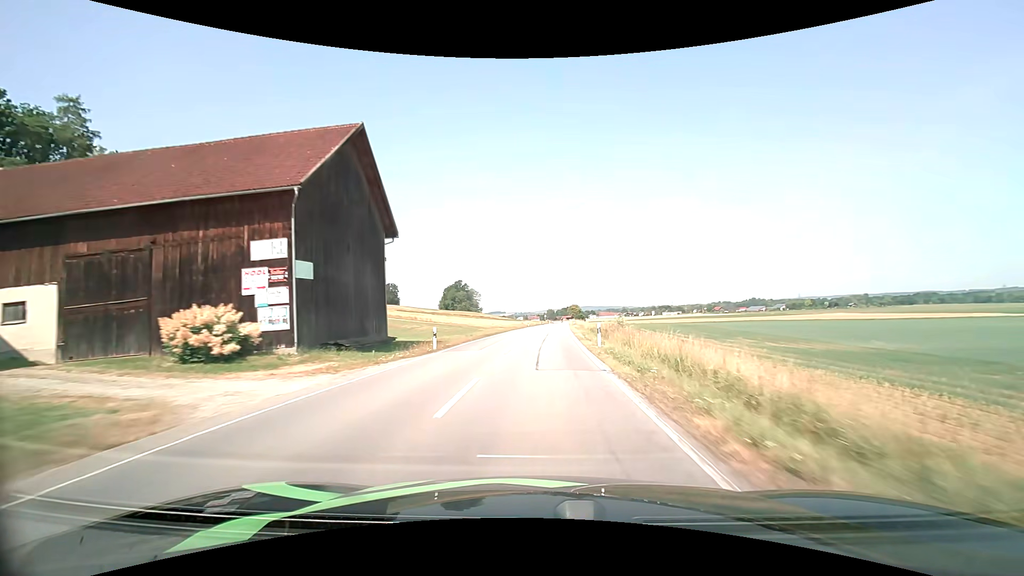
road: secondary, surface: asphalt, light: Day
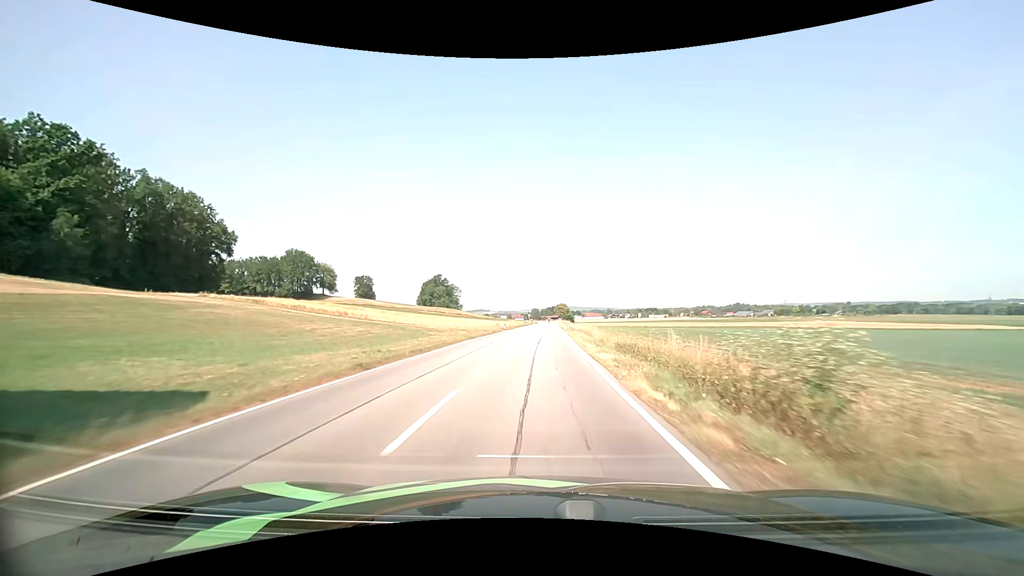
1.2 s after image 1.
(+0.5, +24.5) m; +2°
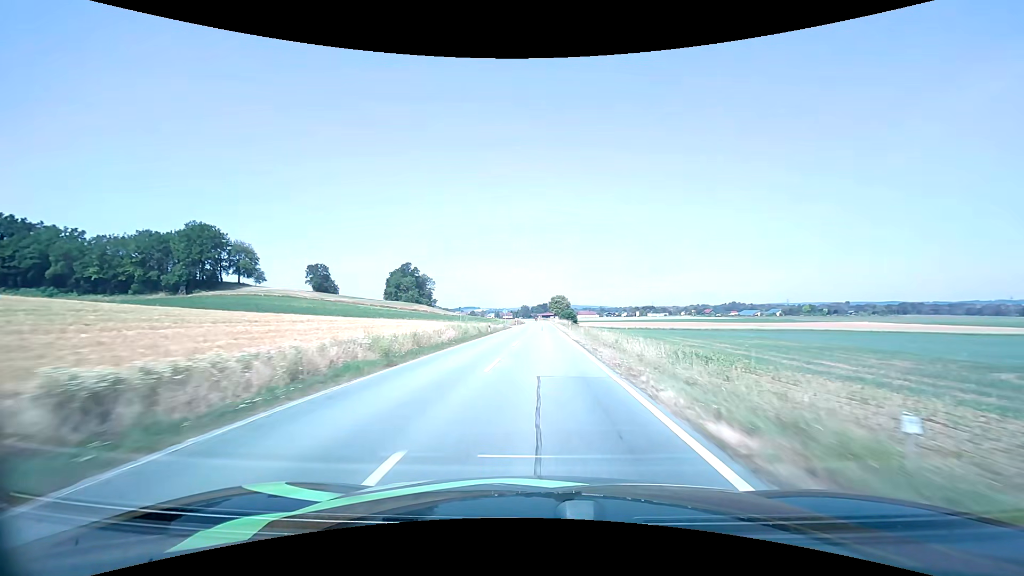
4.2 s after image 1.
(+1.1, +61.8) m; +1°
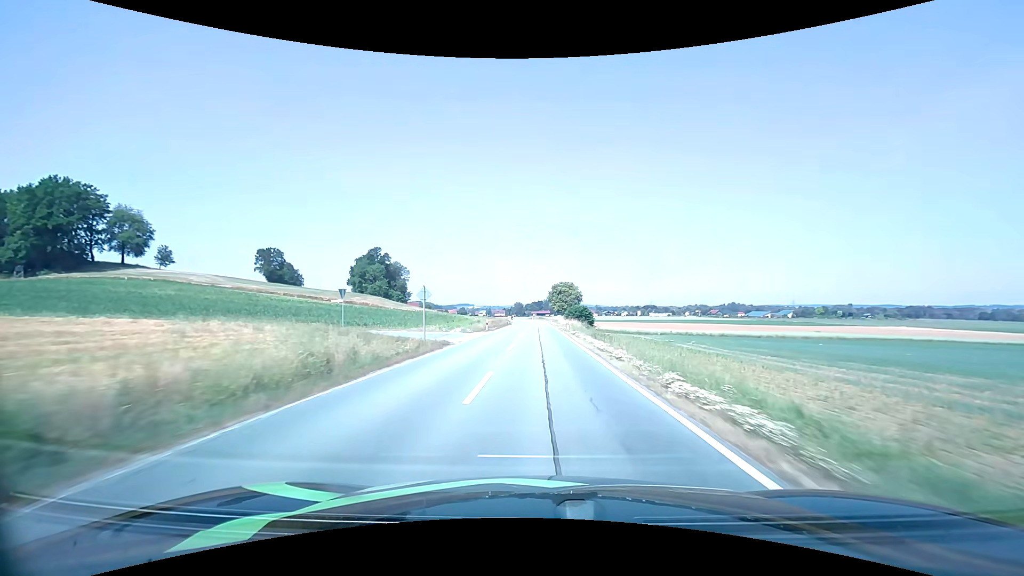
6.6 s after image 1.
(+0.1, +50.2) m; +1°
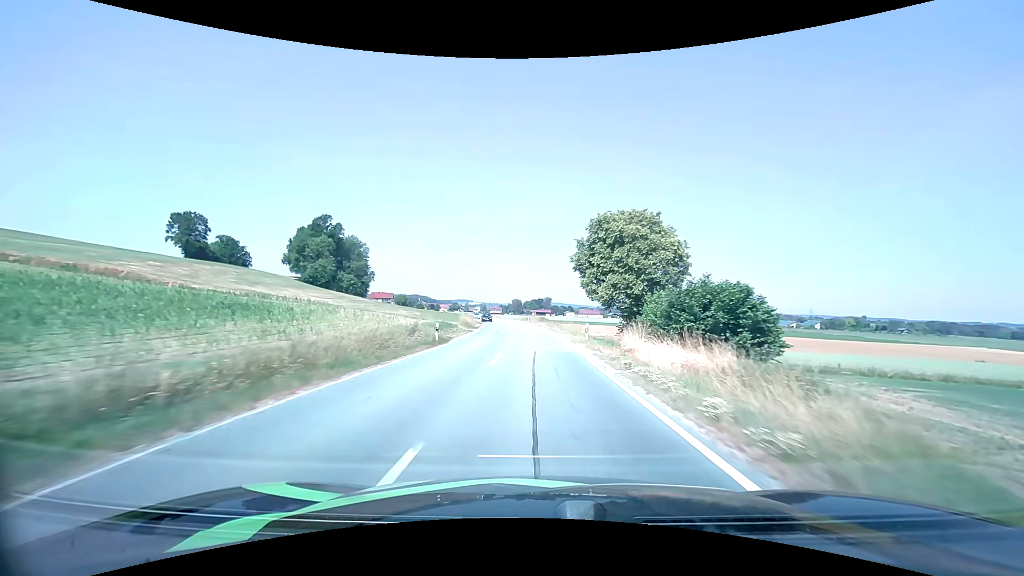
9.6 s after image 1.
(-0.3, +63.5) m; 0°
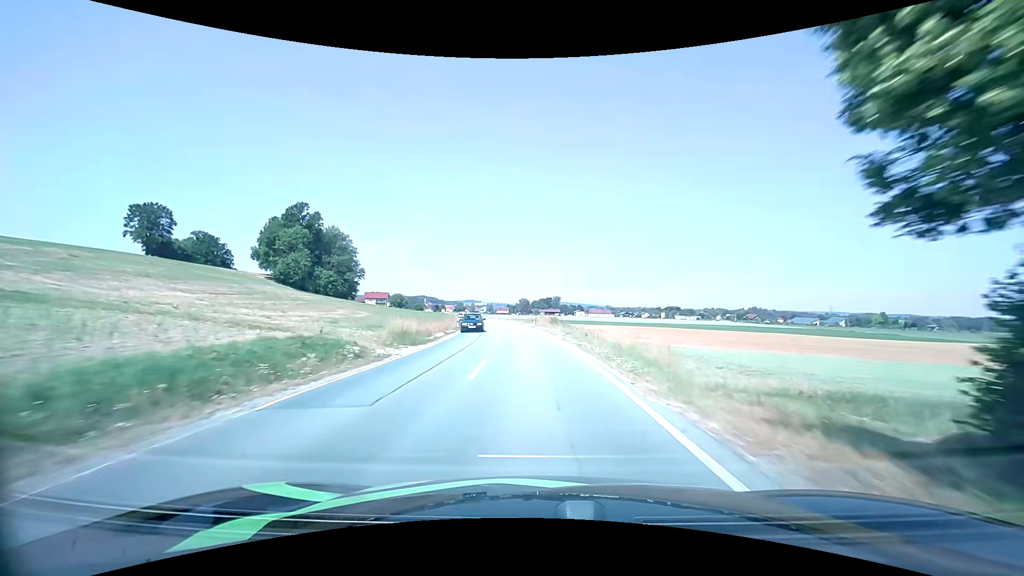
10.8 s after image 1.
(-0.1, +25.0) m; -1°
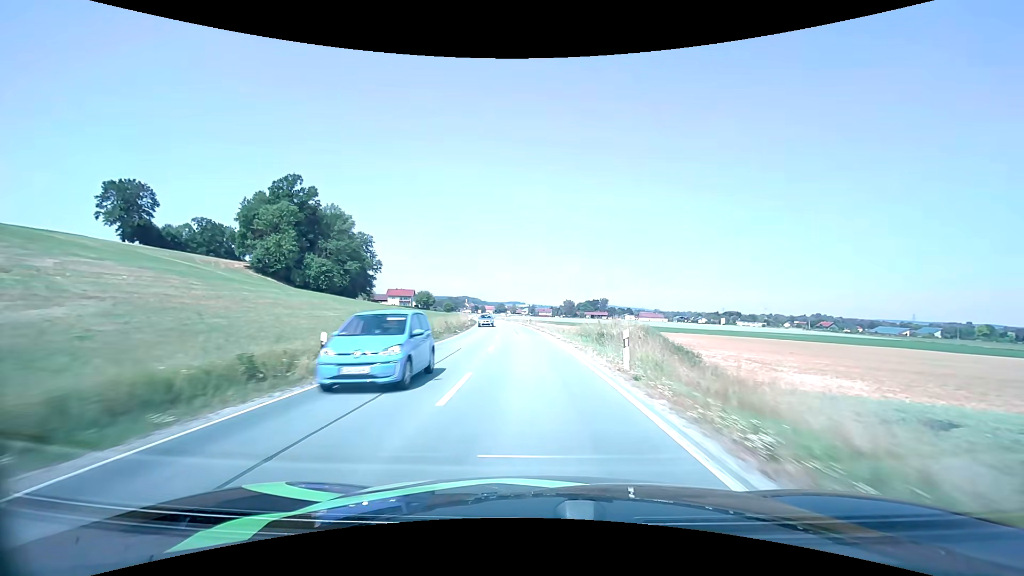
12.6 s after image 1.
(-1.5, +36.9) m; -5°
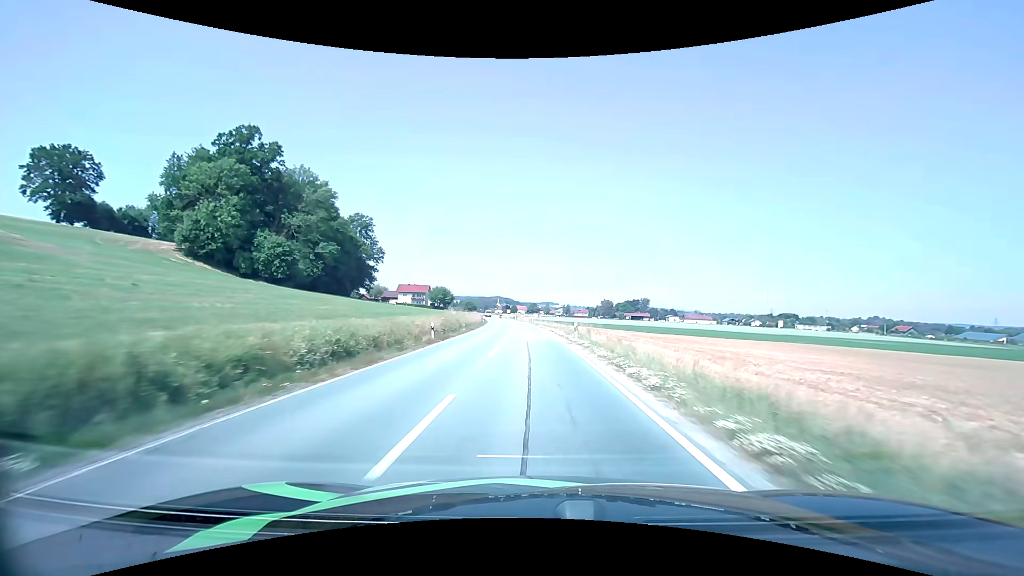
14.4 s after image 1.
(-1.4, +37.4) m; -4°
(0, +10) (0, +20) (0, +30) (-1, +40) (-1, +50) (-2, +60) (-3, +70) (-3, +80) (-4, +90) (-5, +100) m
